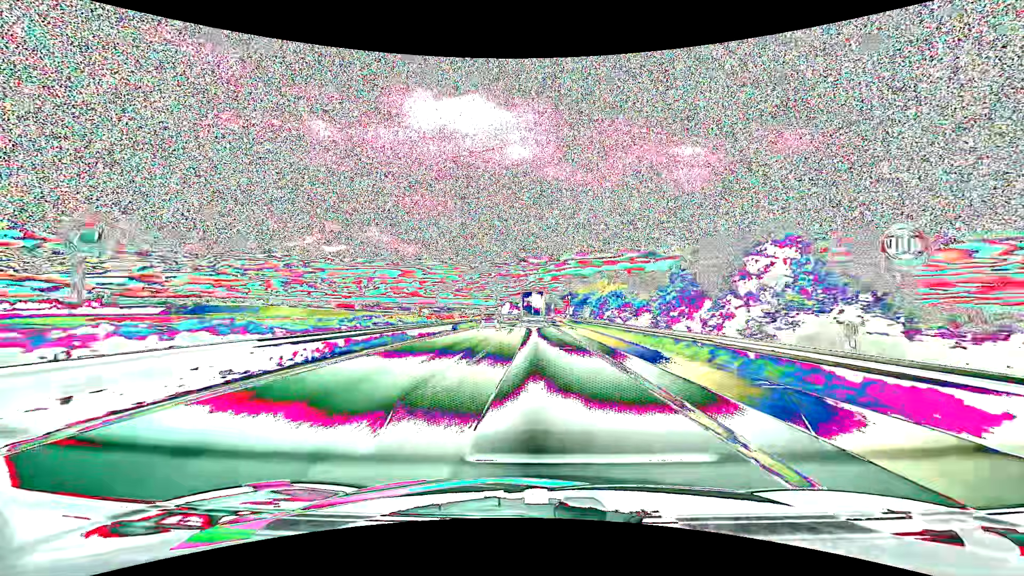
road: motorway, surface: asphalt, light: Day
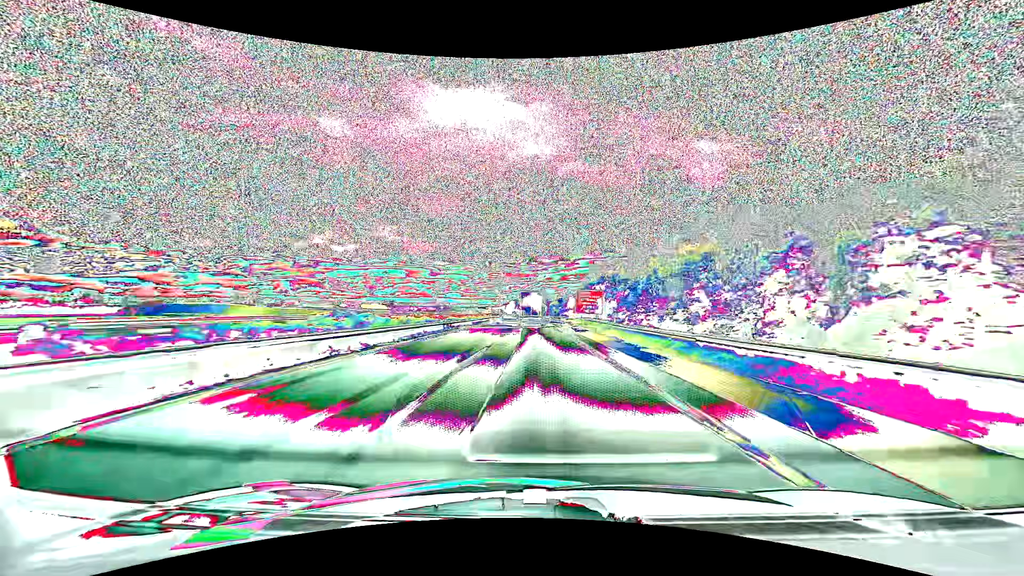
(-0.6, +55.9) m; -1°
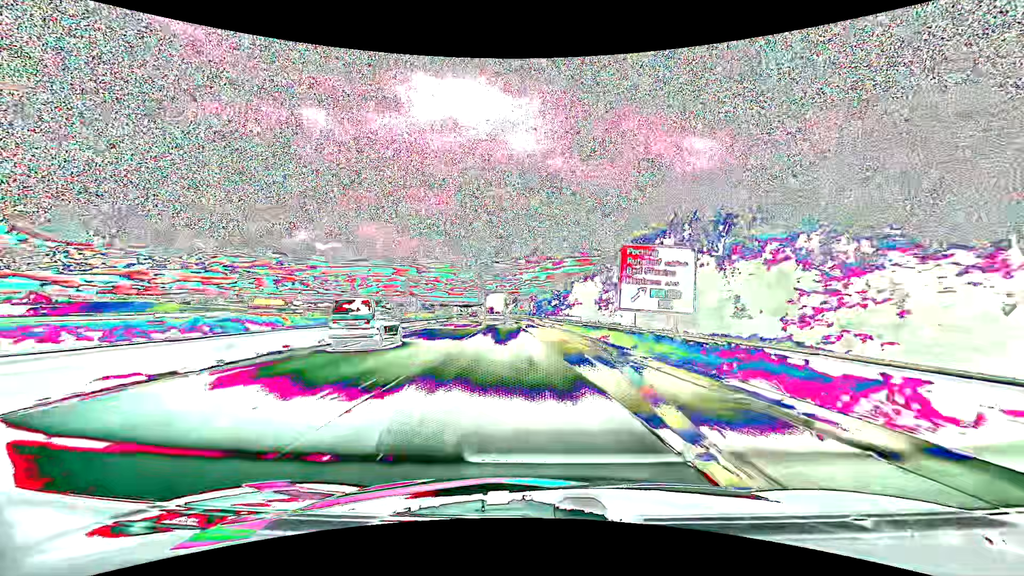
(+0.6, +52.2) m; +2°
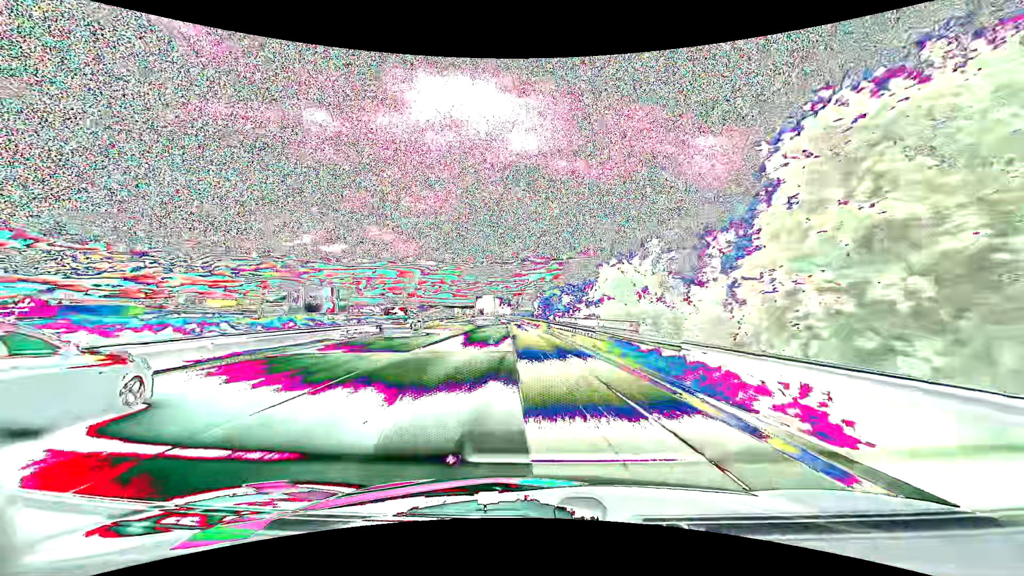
(0.0, +24.7) m; 0°
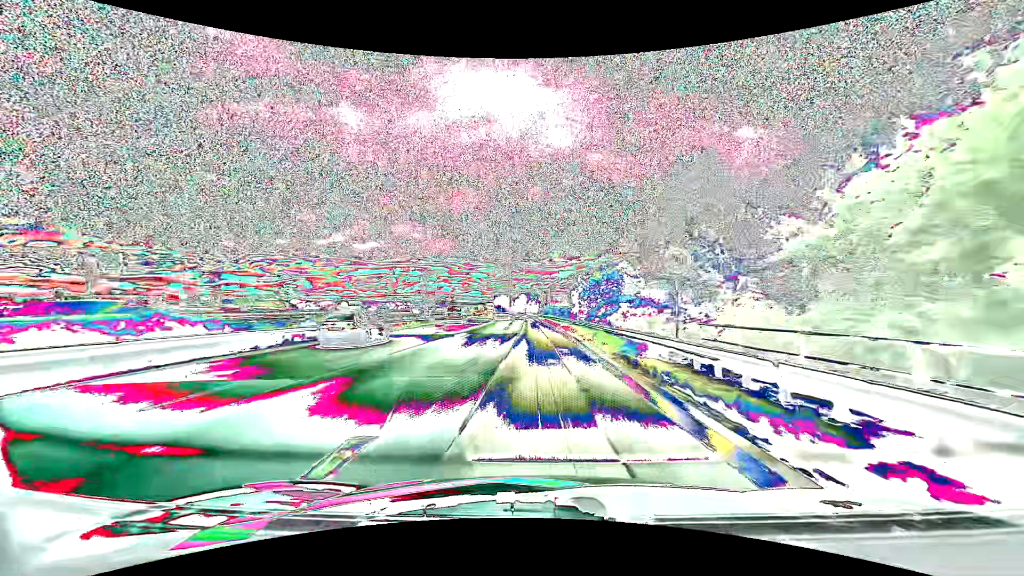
(-1.0, +35.2) m; -3°
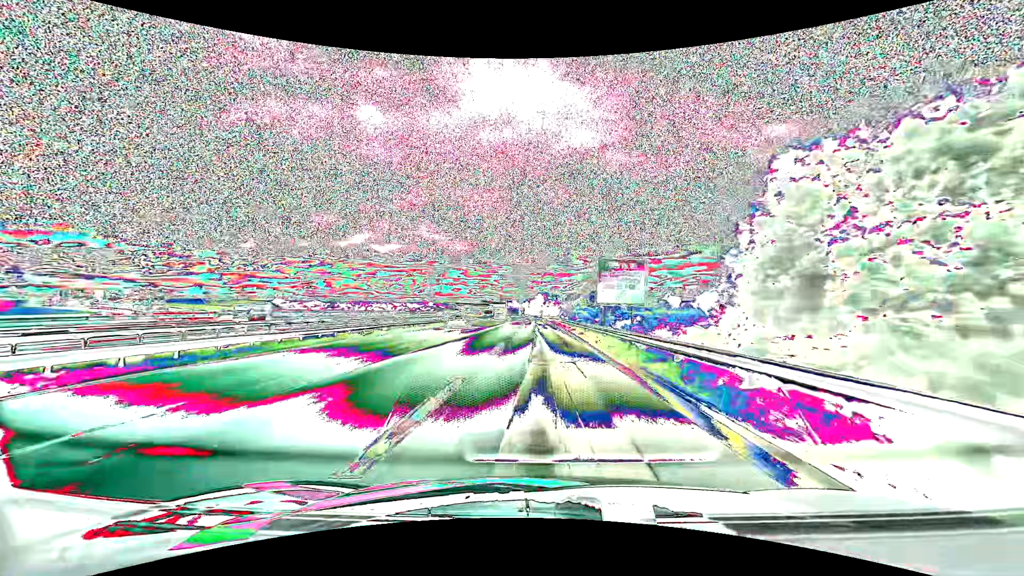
(-0.9, +43.0) m; -2°
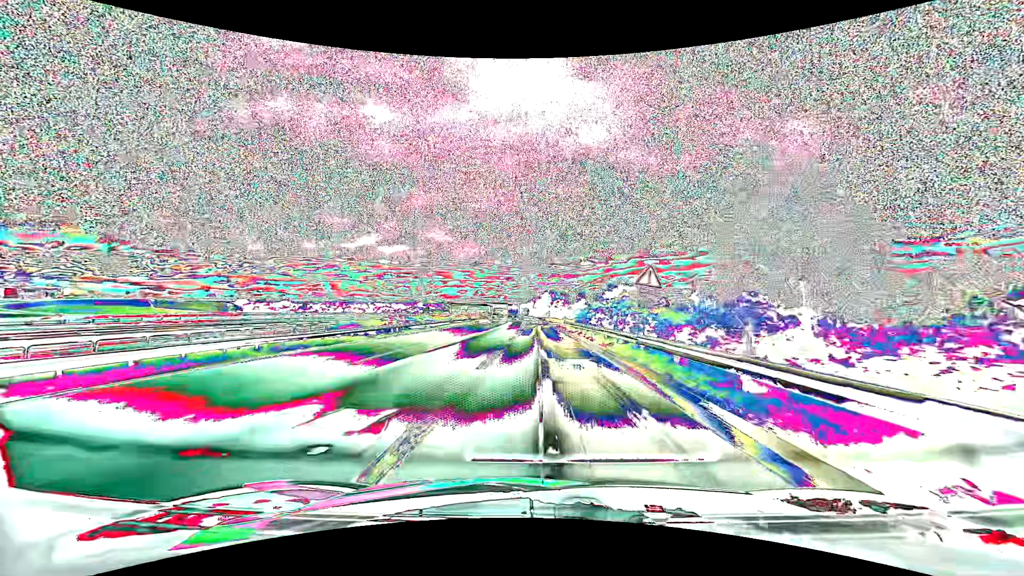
(-0.1, +40.1) m; 0°
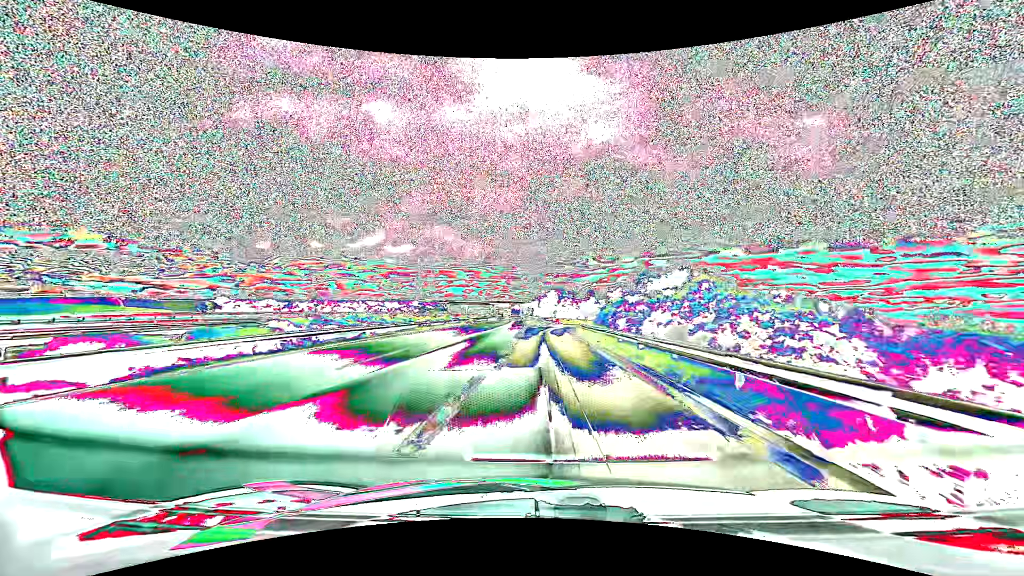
(-0.1, +19.3) m; -1°
(0, +10) (0, +20) (0, +30) (0, +40) (+1, +50) (+2, +60) (+4, +70) (+7, +79) (+10, +89) (+14, +98) m
